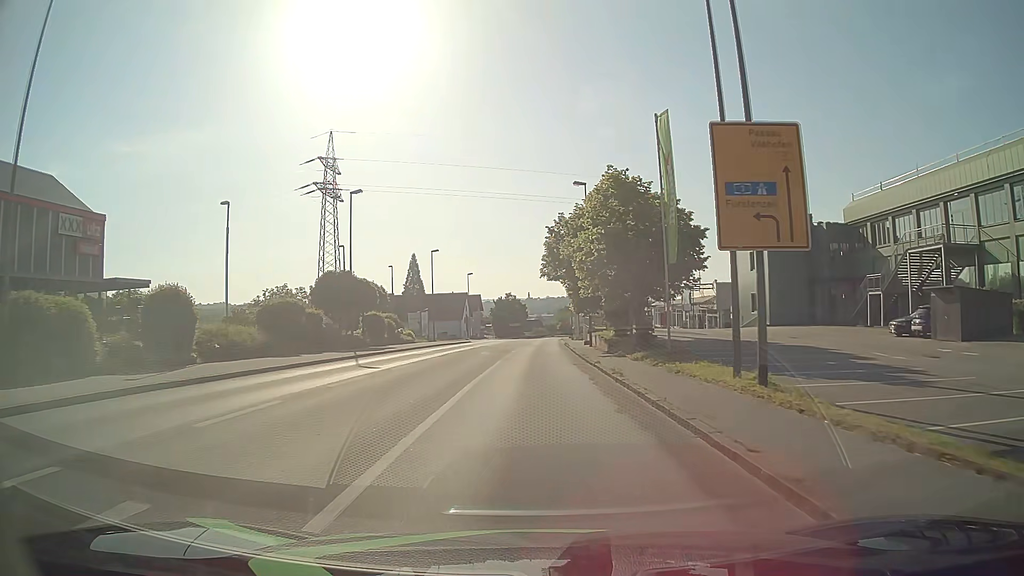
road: tertiary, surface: asphalt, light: Day
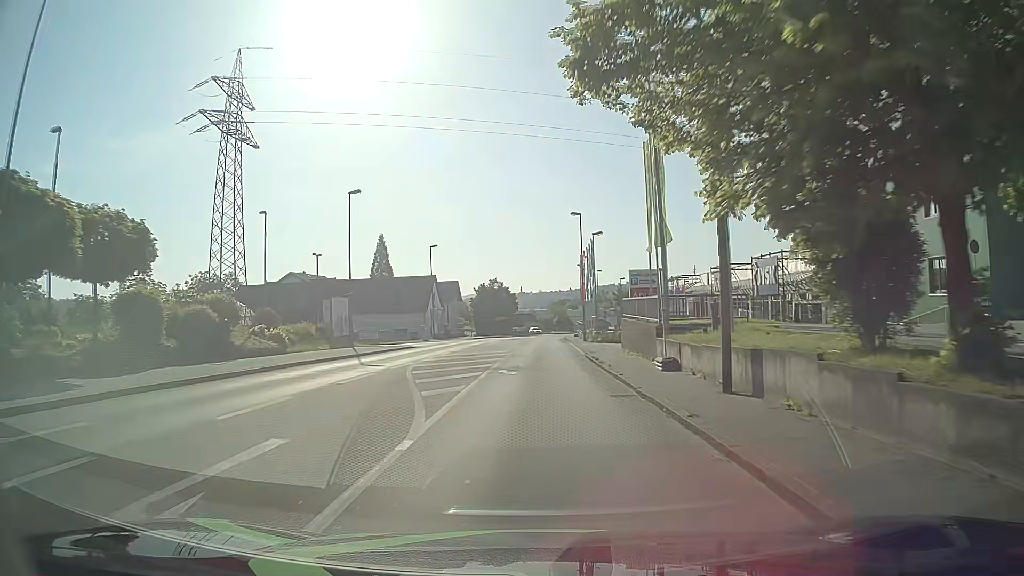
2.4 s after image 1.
(0.0, +30.5) m; 0°
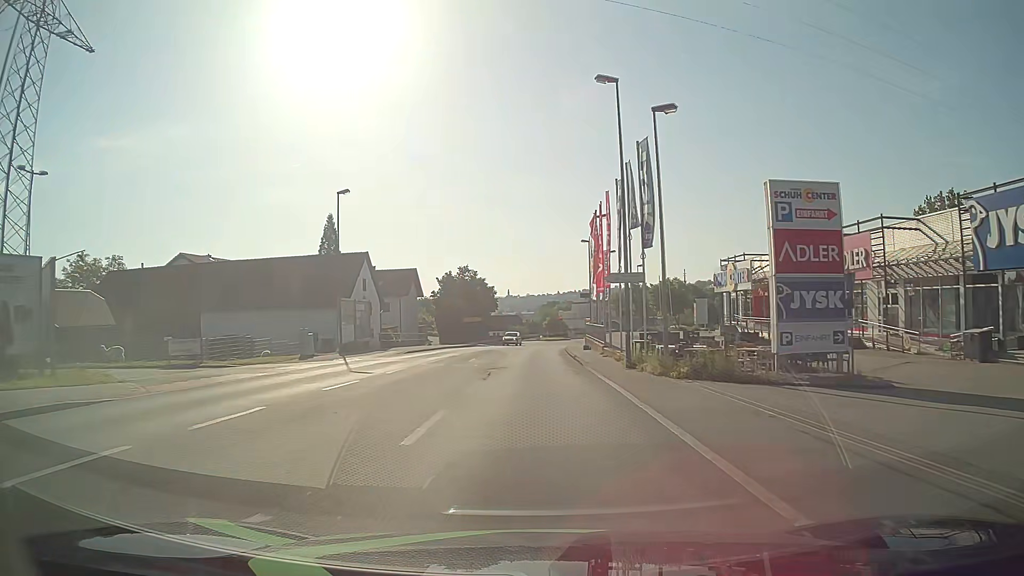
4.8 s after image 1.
(+0.4, +30.7) m; +1°
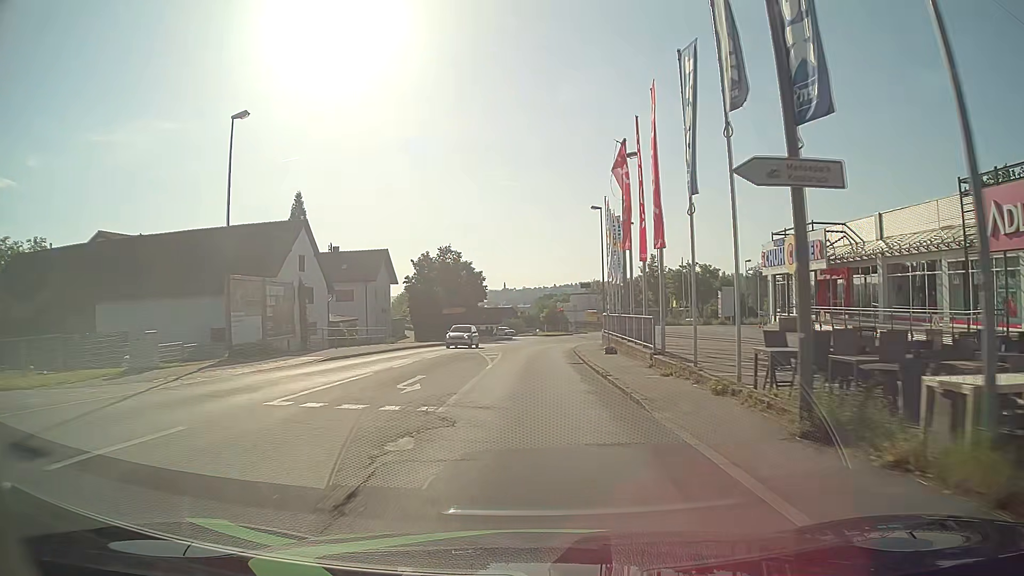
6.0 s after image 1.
(0.0, +15.3) m; 0°
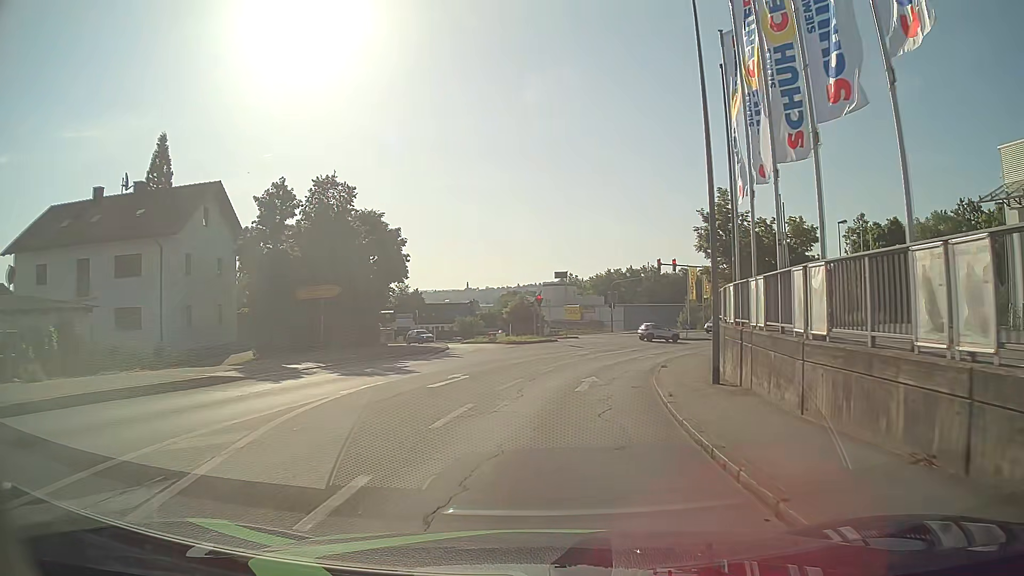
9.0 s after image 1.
(+0.3, +34.8) m; +3°
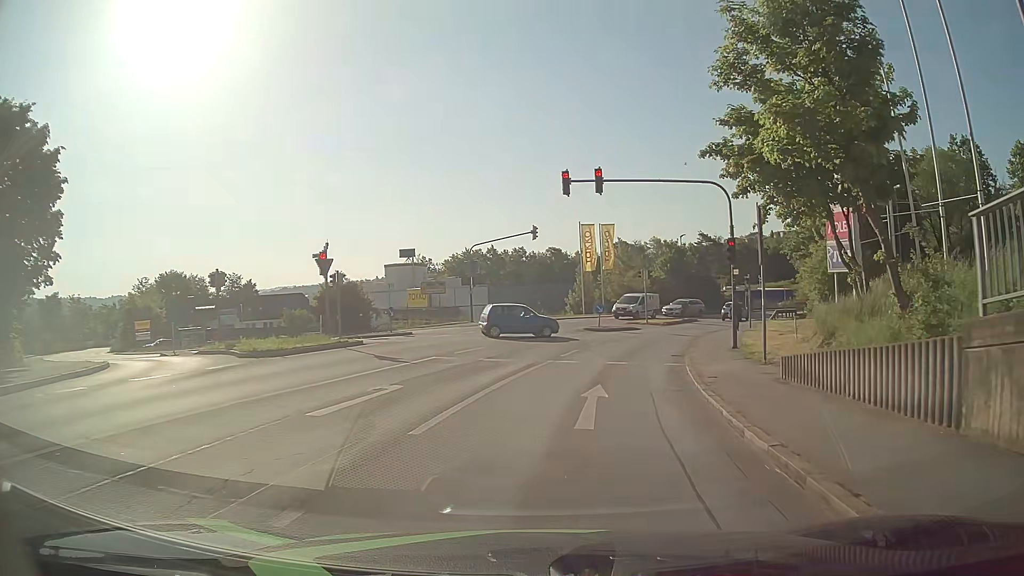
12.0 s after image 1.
(+2.7, +24.9) m; +13°
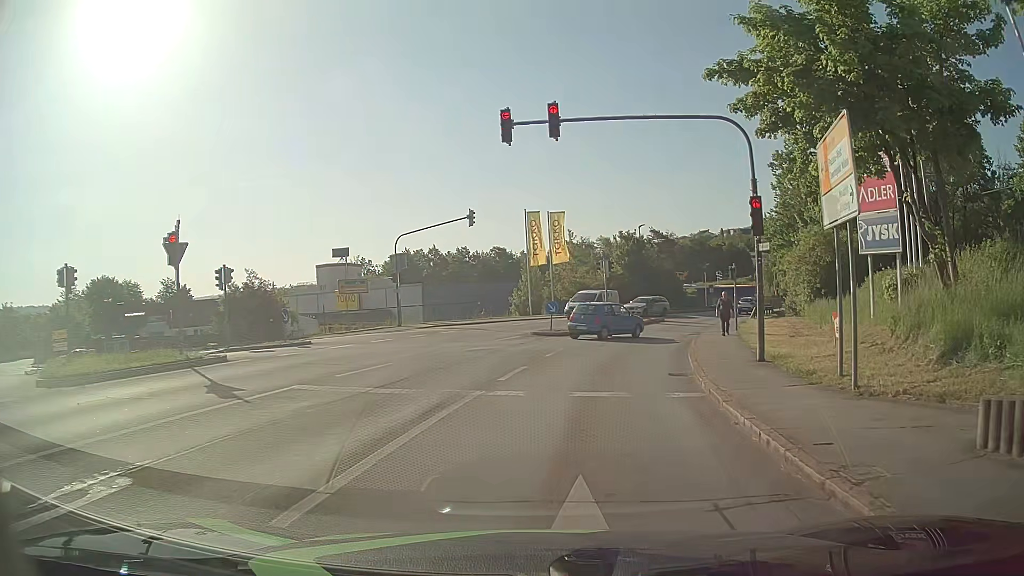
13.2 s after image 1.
(+0.2, +7.3) m; +5°
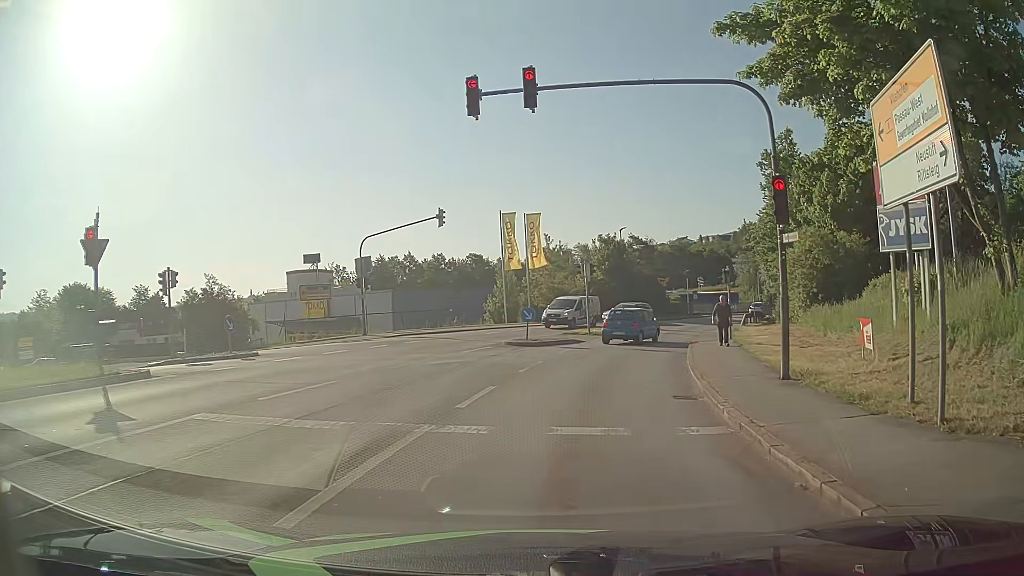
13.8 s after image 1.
(0.0, +2.8) m; +1°
